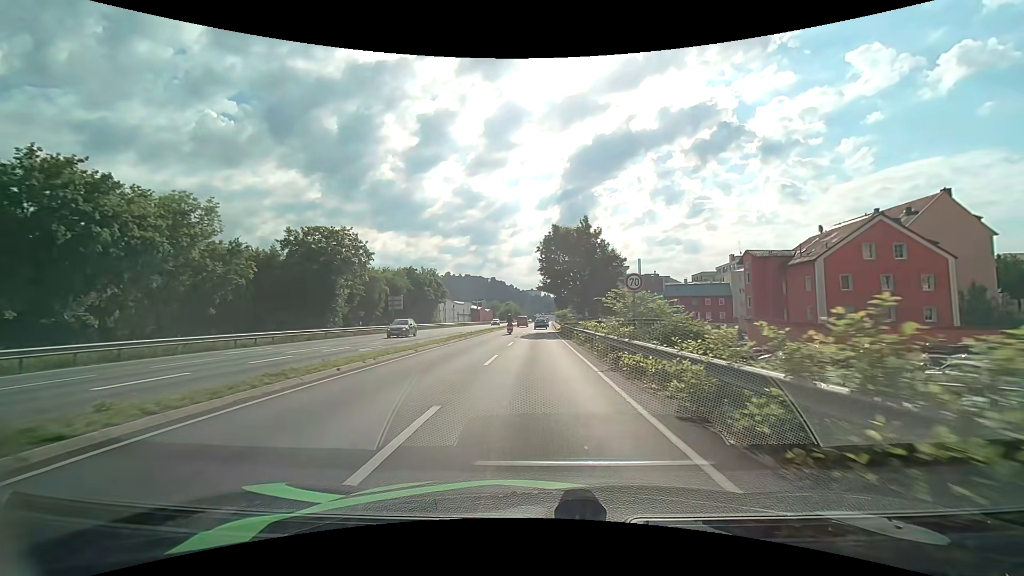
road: primary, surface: asphalt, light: Day
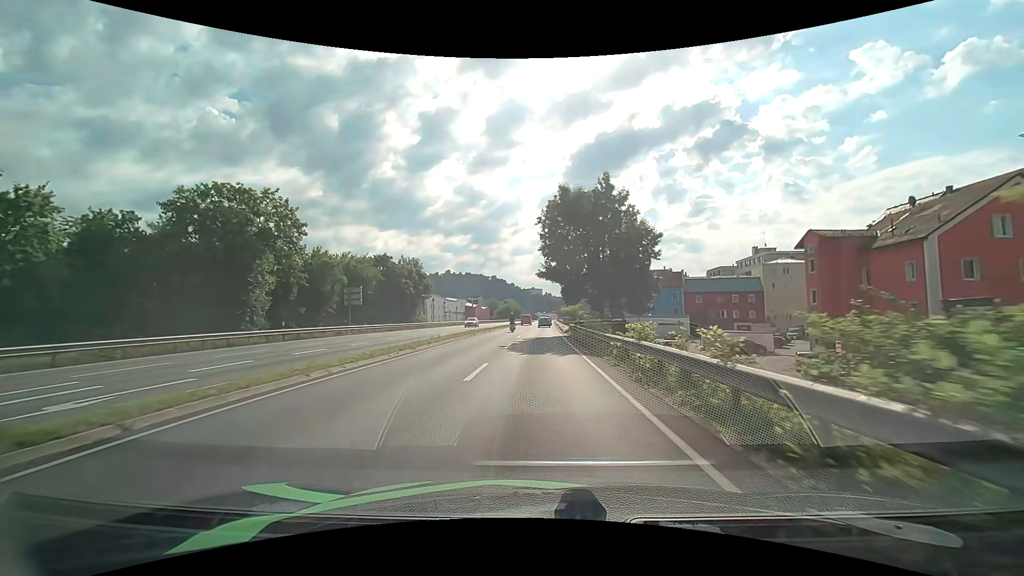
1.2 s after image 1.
(0.0, +15.1) m; 0°
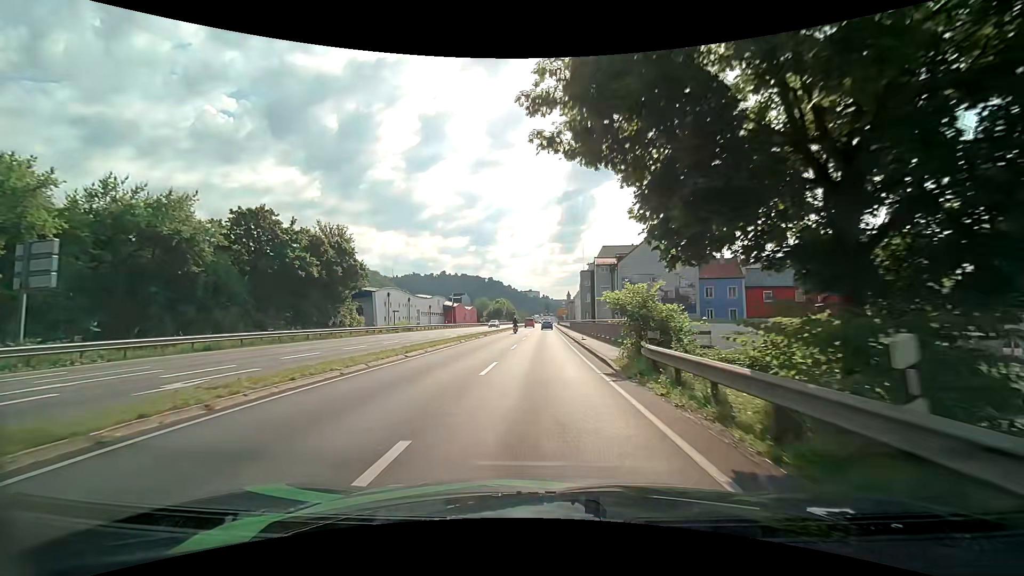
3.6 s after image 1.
(+0.1, +31.2) m; 0°
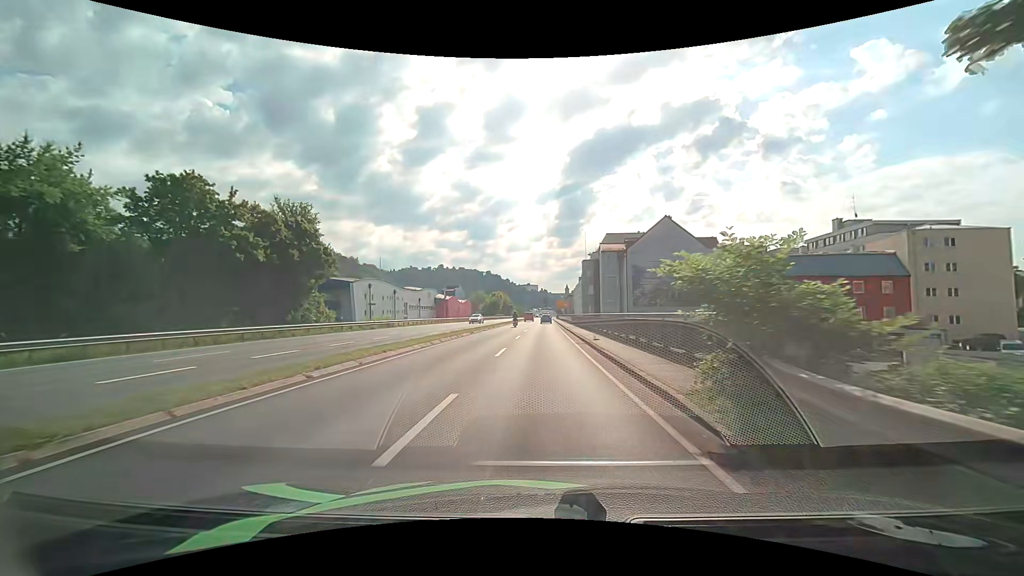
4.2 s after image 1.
(0.0, +7.9) m; 0°
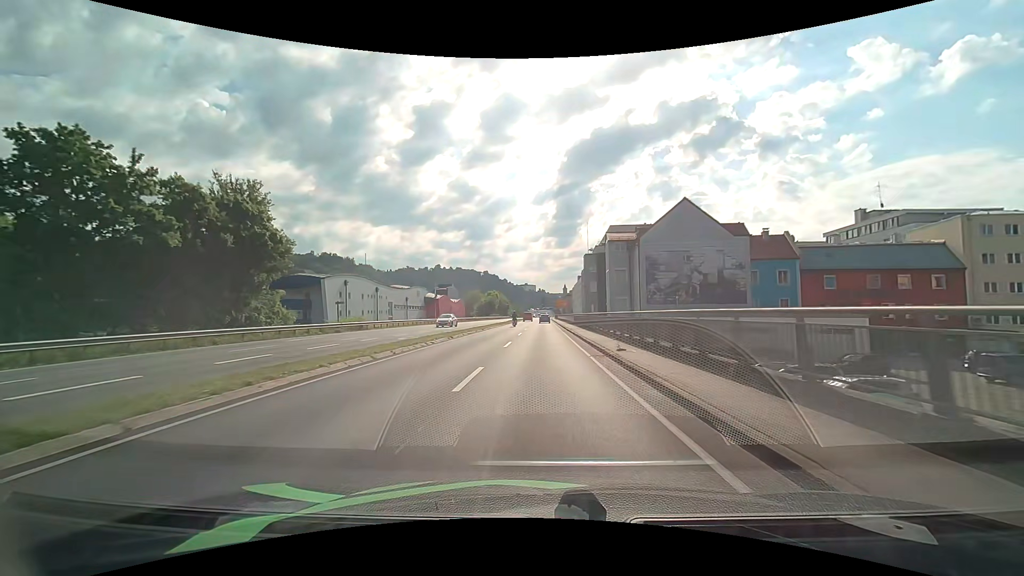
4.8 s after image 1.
(+0.1, +7.9) m; +1°
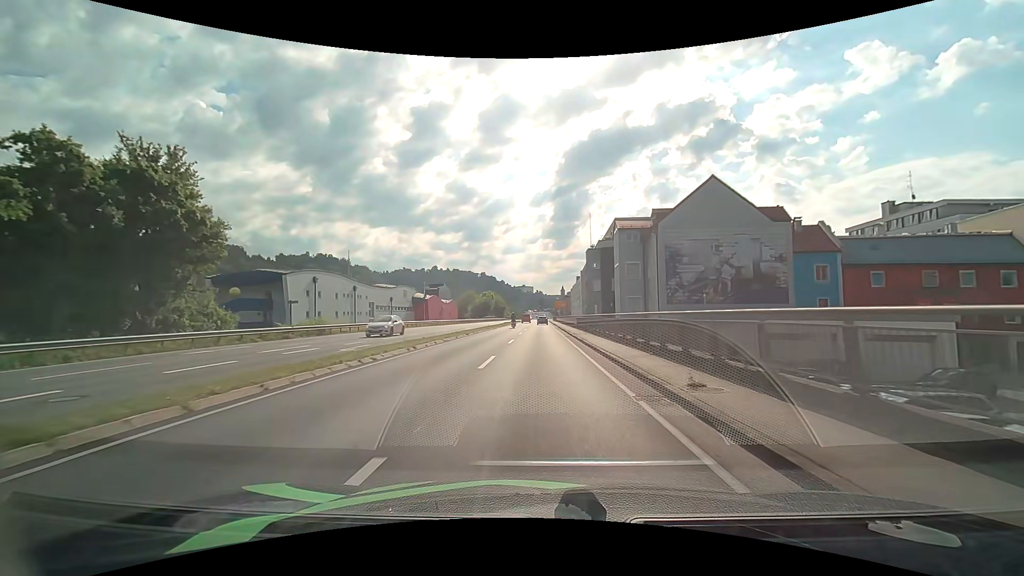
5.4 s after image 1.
(0.0, +8.0) m; 0°
